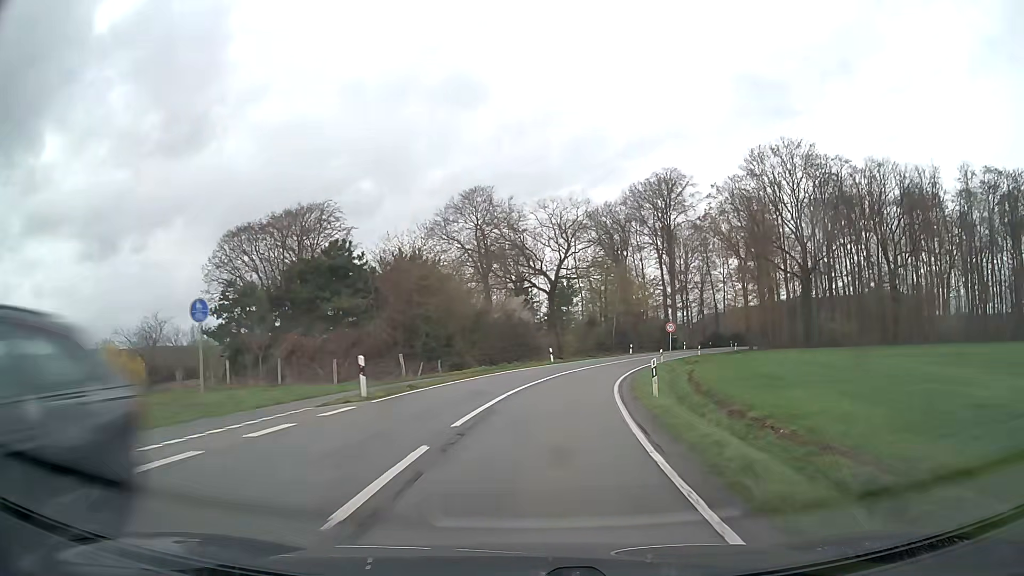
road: secondary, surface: asphalt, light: Day
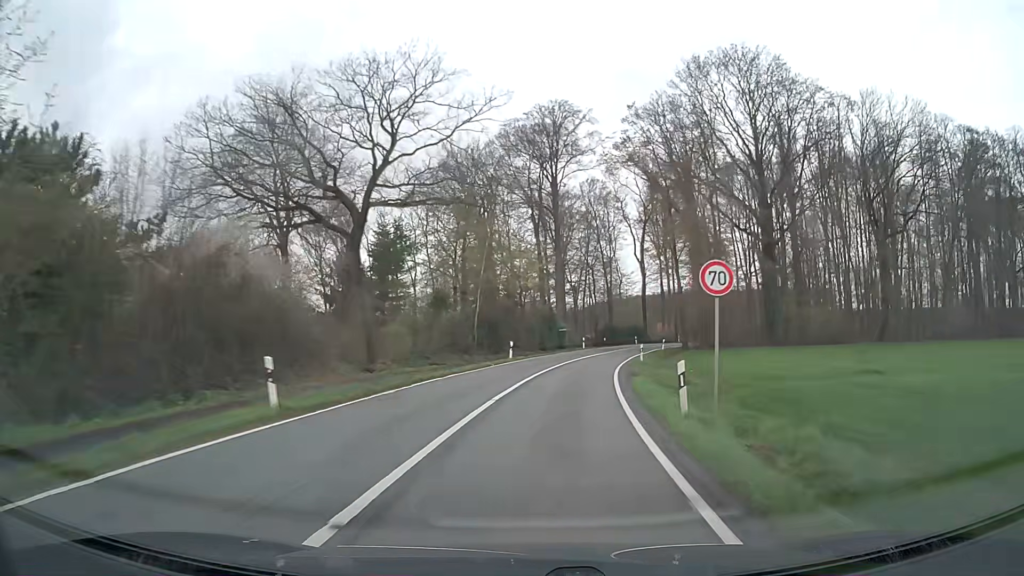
(+3.3, +32.4) m; +12°
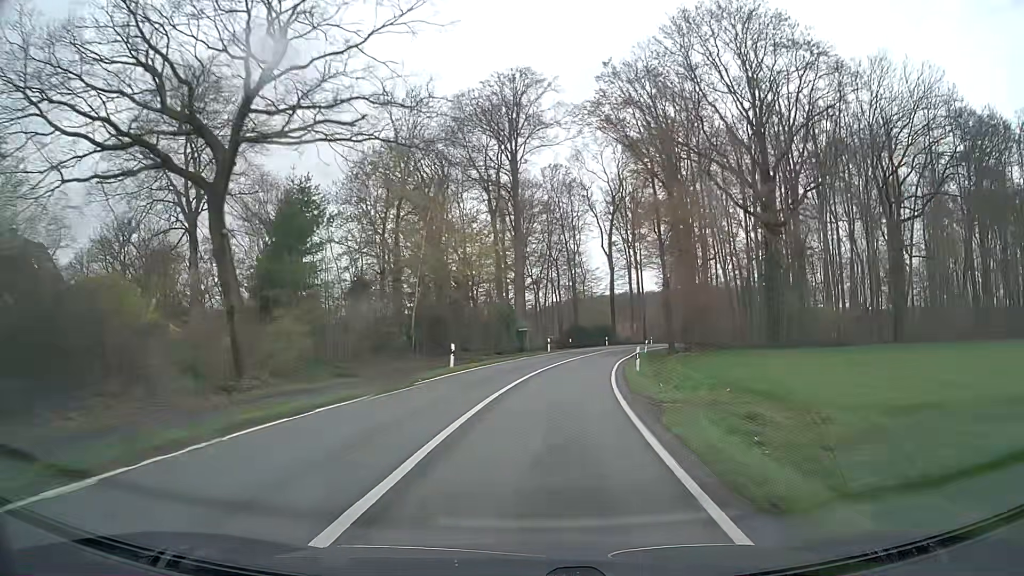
(+0.4, +10.9) m; +4°
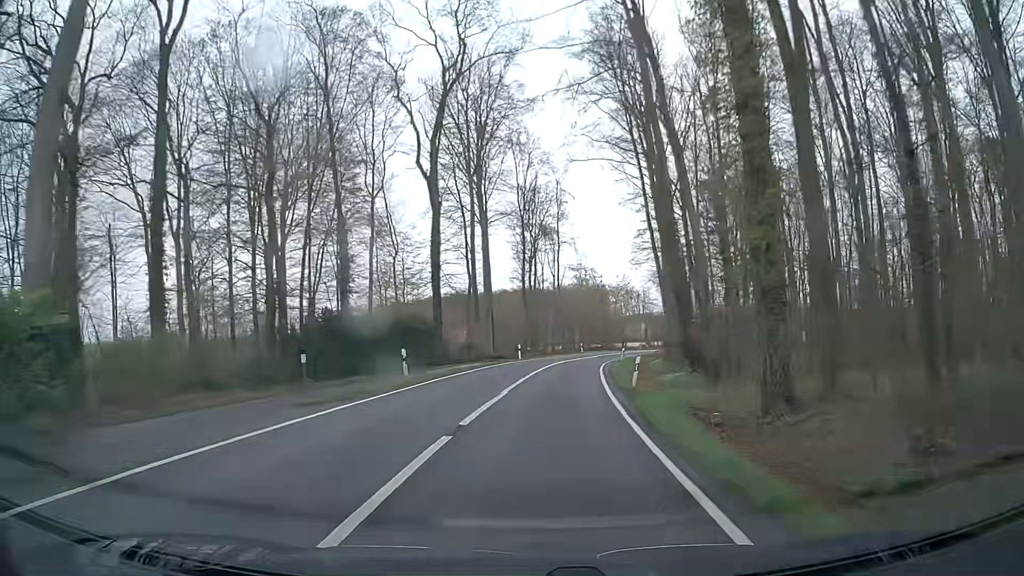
(+7.0, +54.3) m; +13°
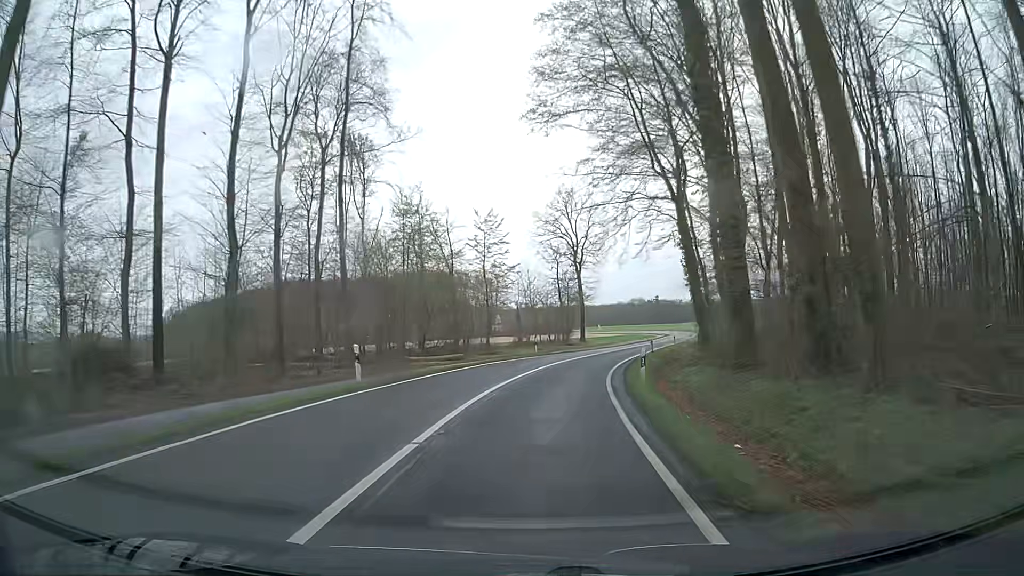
(+6.4, +54.6) m; +13°
